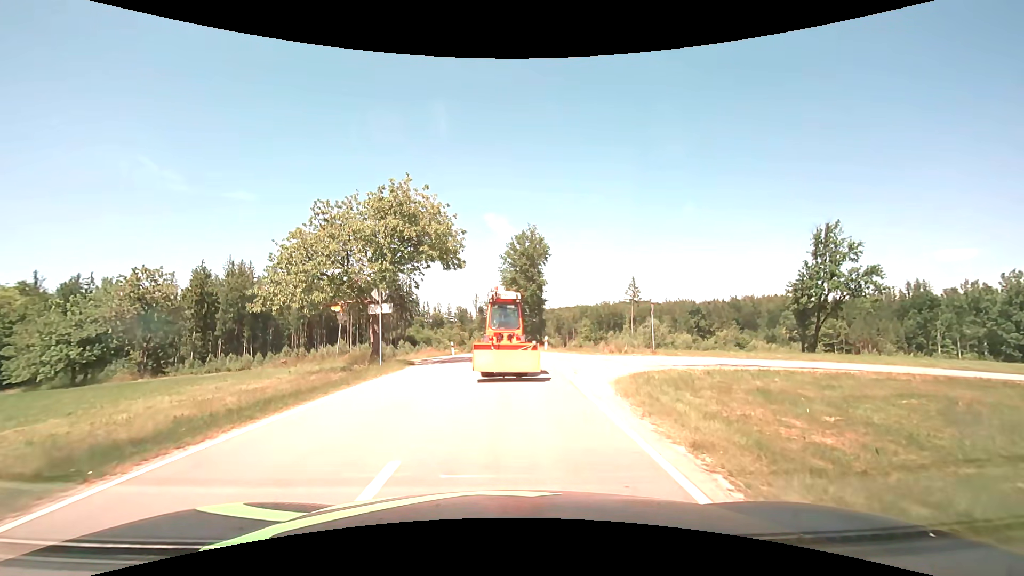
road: tertiary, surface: asphalt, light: Day
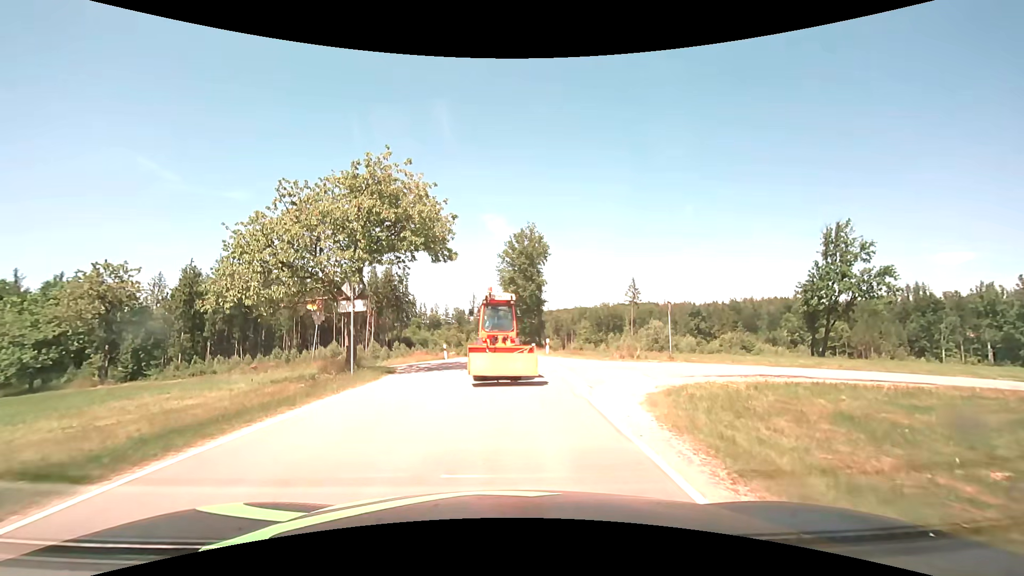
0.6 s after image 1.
(0.0, +3.3) m; 0°
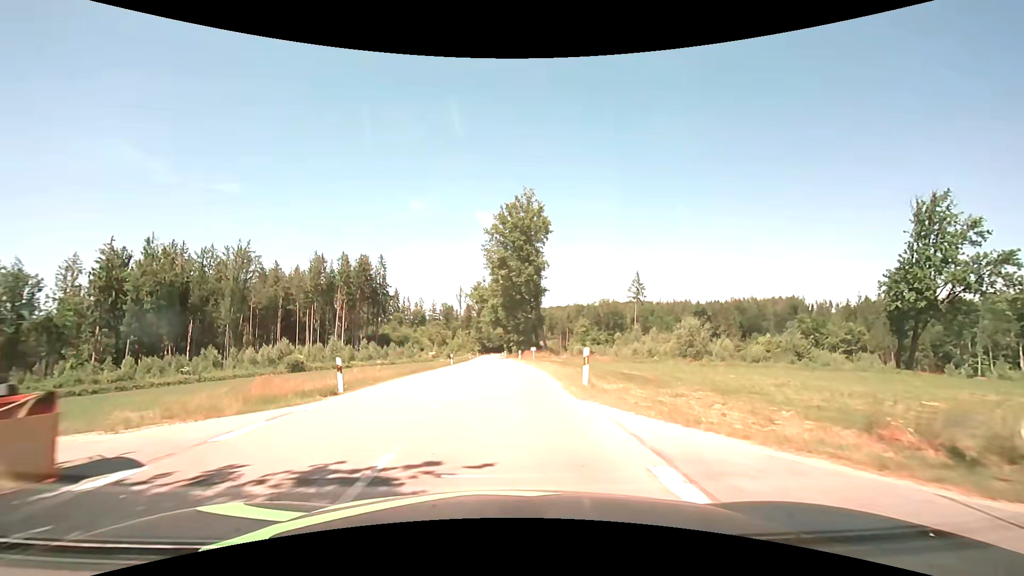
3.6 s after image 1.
(+0.4, +20.8) m; +1°
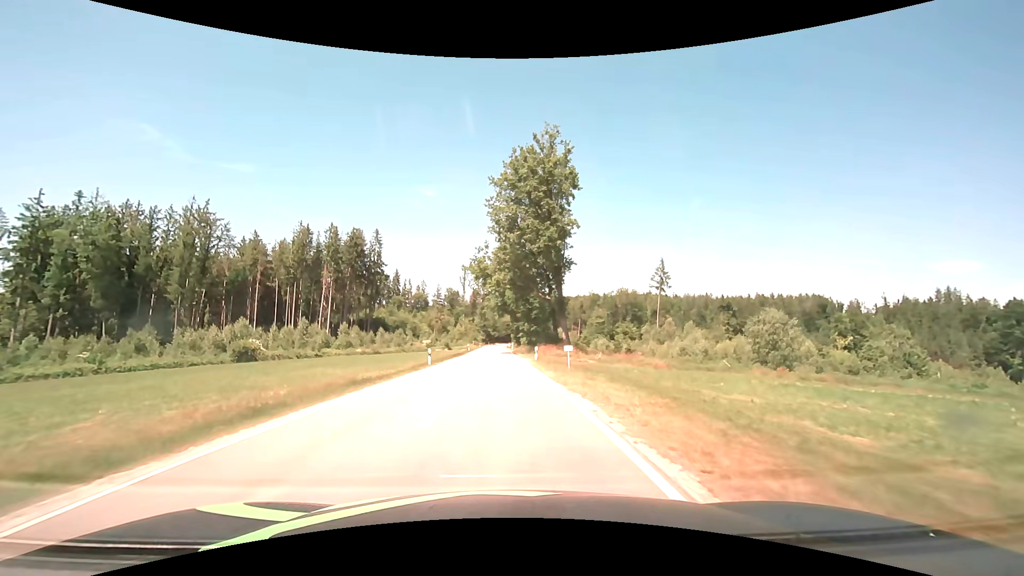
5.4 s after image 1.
(-0.2, +18.7) m; -1°
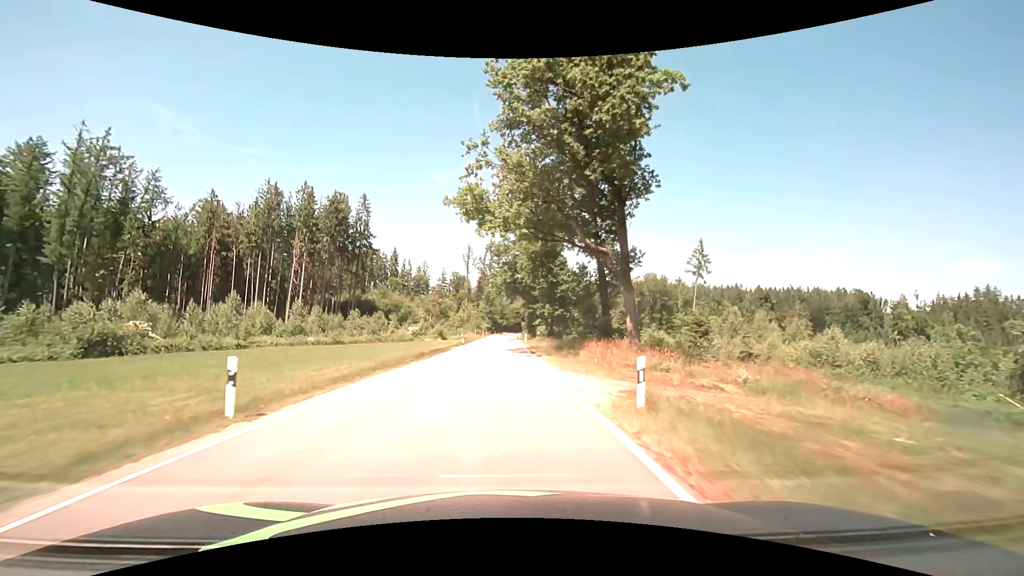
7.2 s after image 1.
(-0.2, +24.5) m; -1°
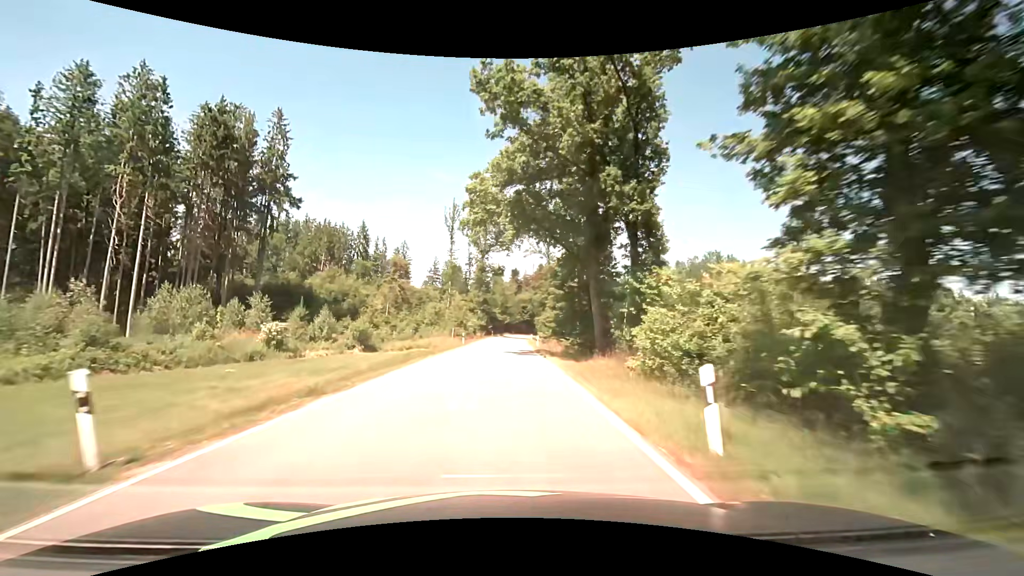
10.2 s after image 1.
(-0.2, +48.2) m; 0°
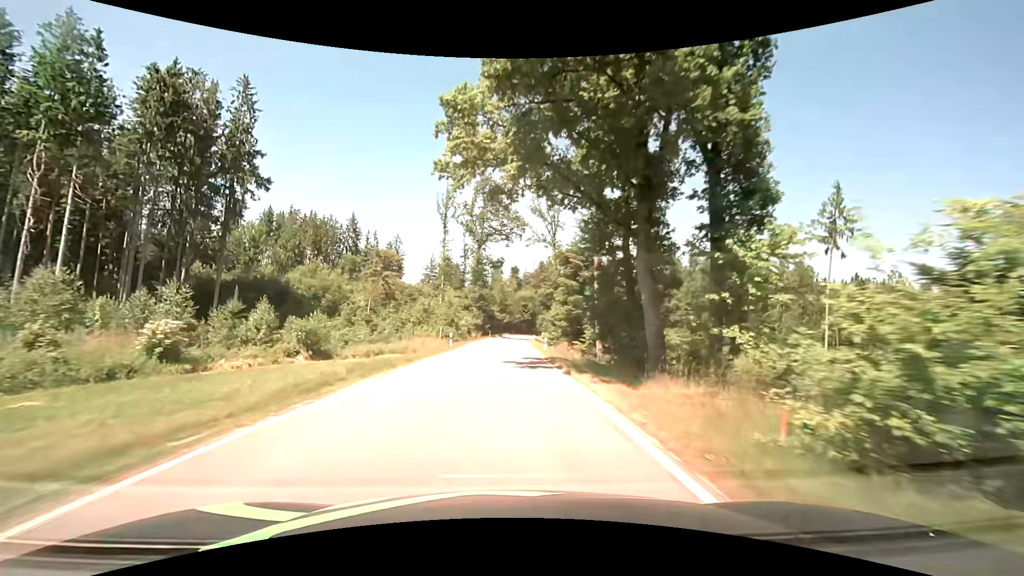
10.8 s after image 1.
(0.0, +9.9) m; +1°
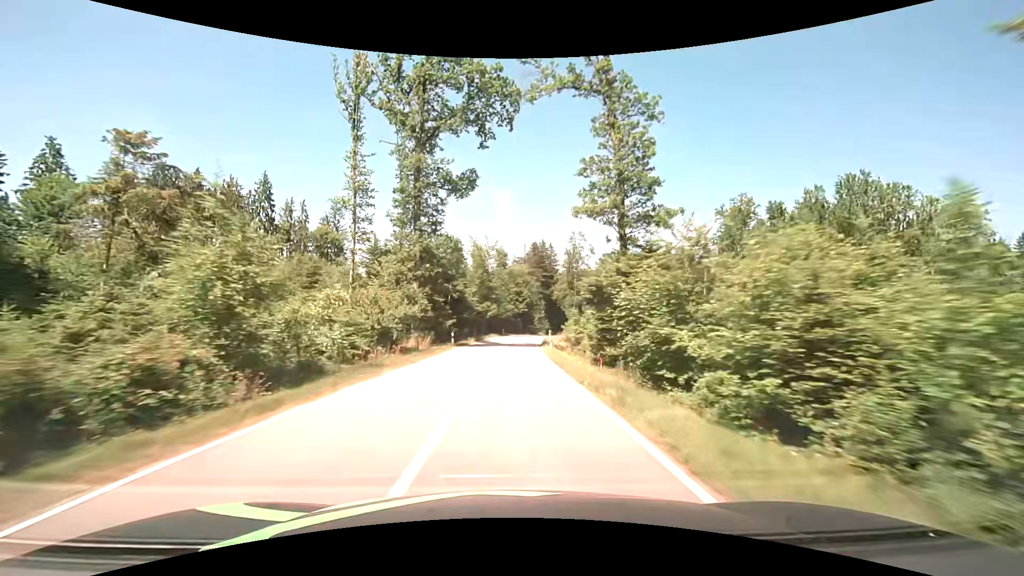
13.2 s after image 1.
(0.0, +42.9) m; 0°
(0, +10) (0, +20) (+1, +30) (+1, +40) (+2, +50) (+3, +60) (+4, +70) (+5, +80) (+6, +90) (+8, +100) m
